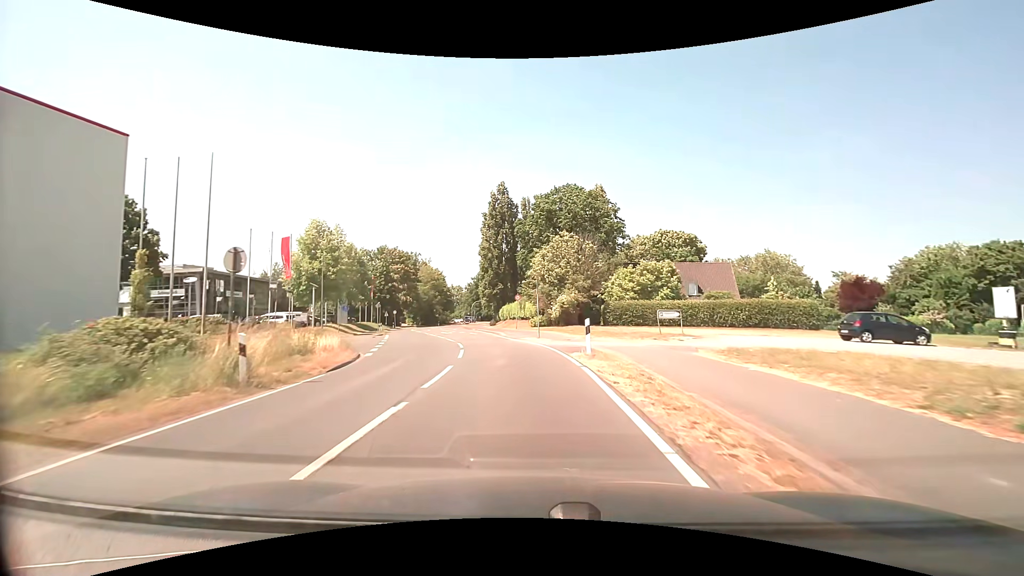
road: secondary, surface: asphalt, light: Day
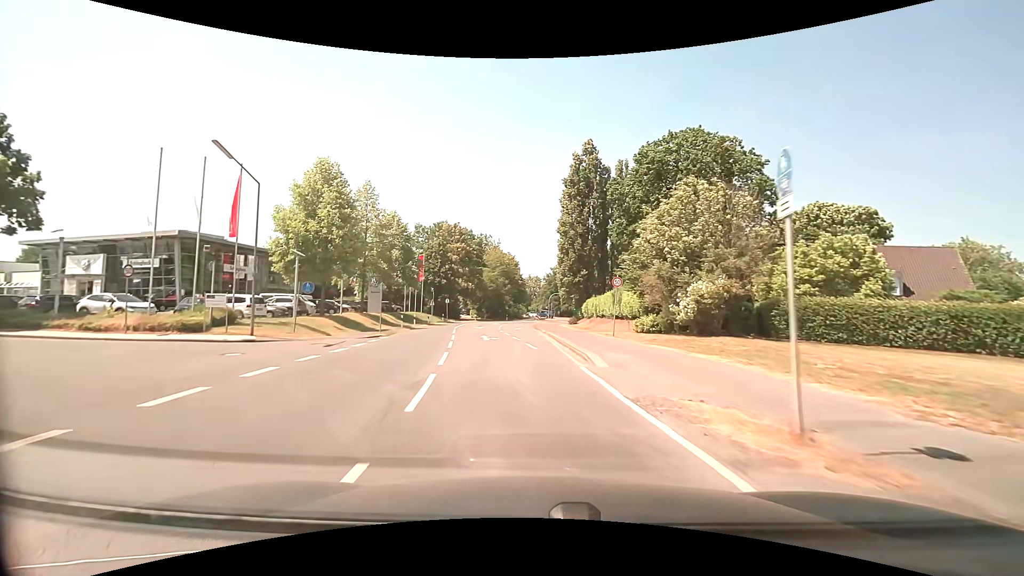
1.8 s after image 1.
(-1.3, +21.3) m; -9°
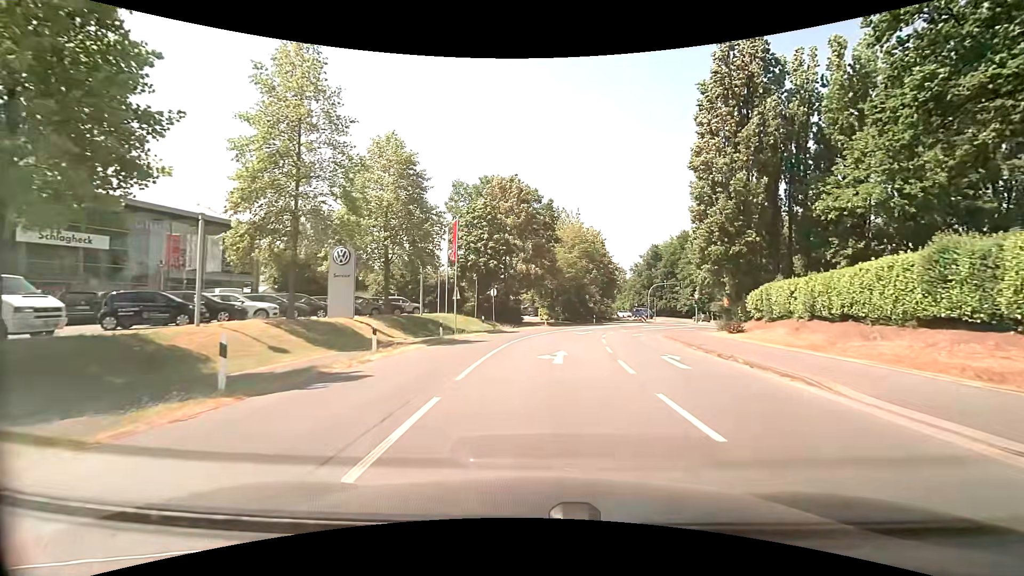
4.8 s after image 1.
(-3.4, +31.0) m; -8°
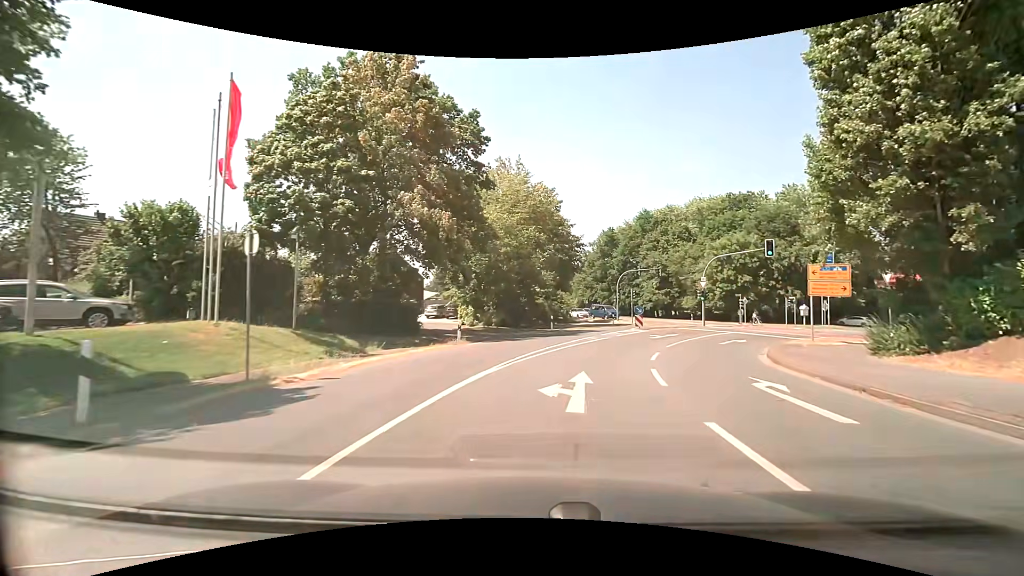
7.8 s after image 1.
(+1.4, +26.9) m; +7°
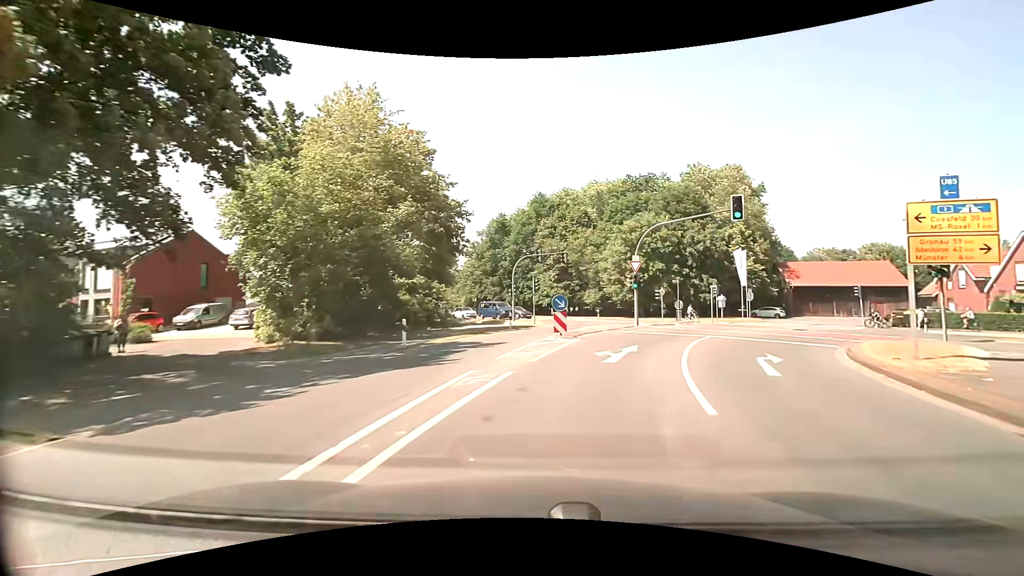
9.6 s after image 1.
(+1.6, +15.8) m; +13°
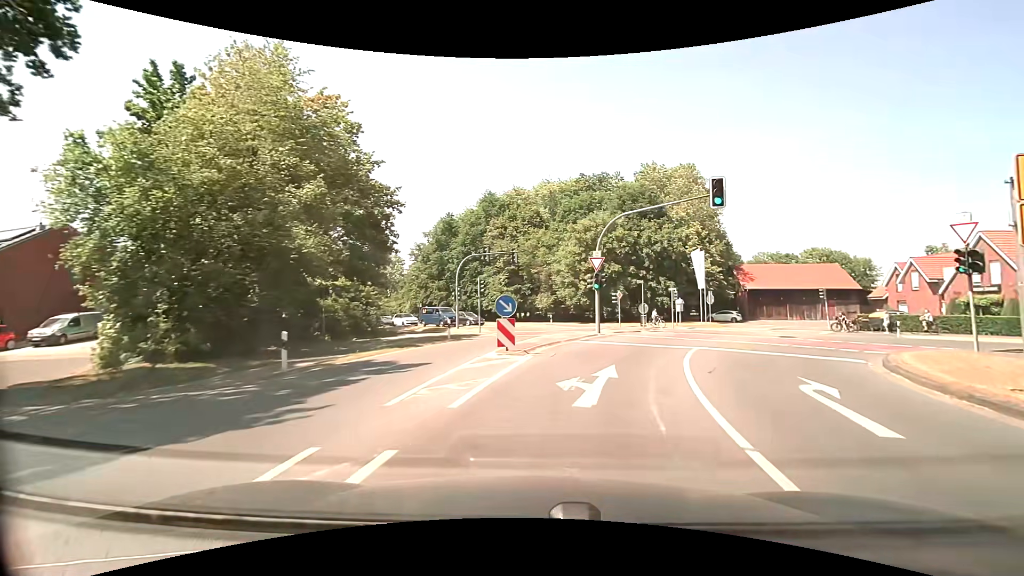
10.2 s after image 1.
(+0.2, +5.2) m; +4°
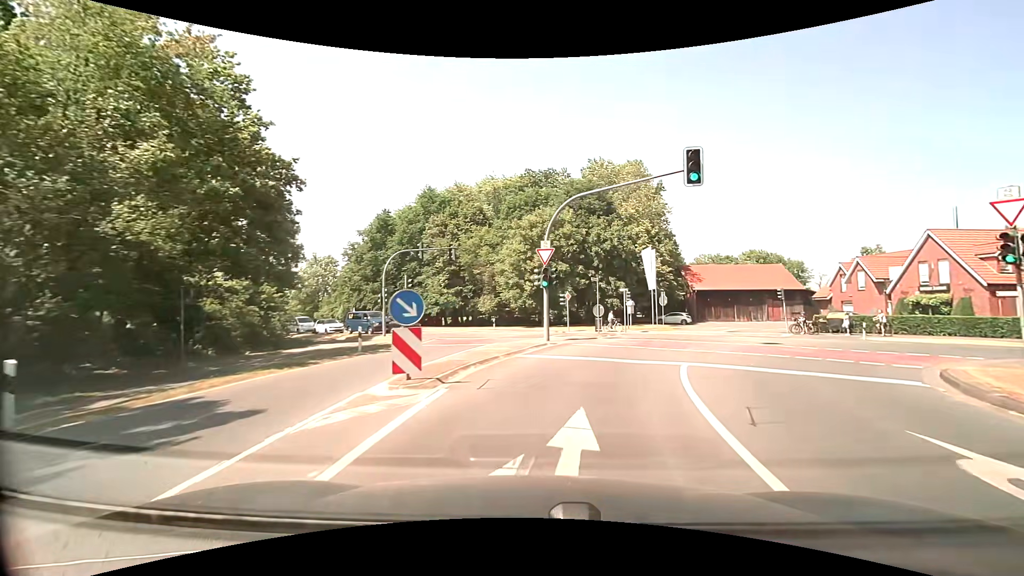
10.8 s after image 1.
(+0.3, +5.0) m; +7°
(+1, +10) (+4, +19) (+7, +29) (+5, +38) (-1, +46) (-9, +52) (-16, +59) (-24, +65) (-31, +72) (-39, +79) m
